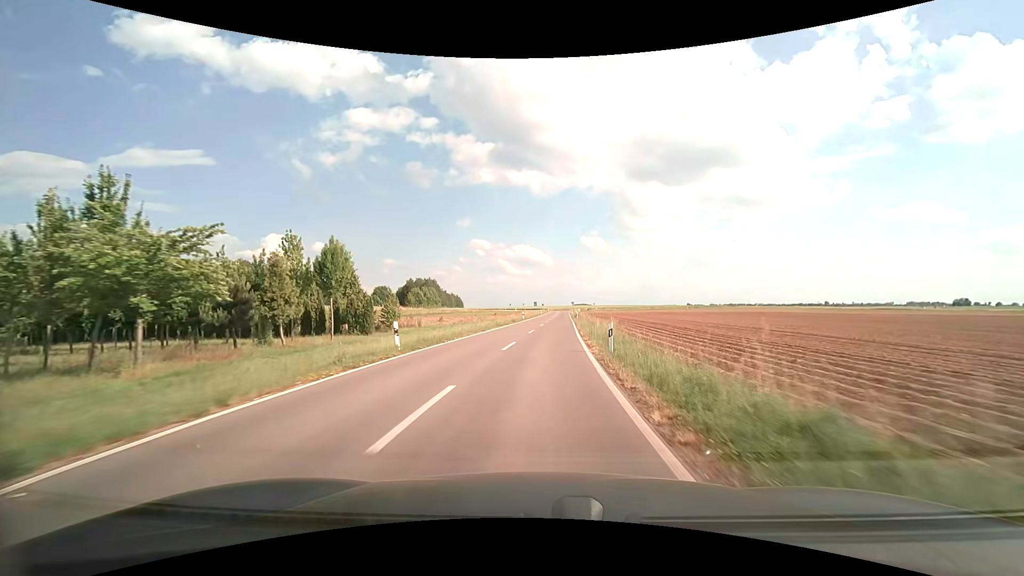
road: unclassified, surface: asphalt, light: Day
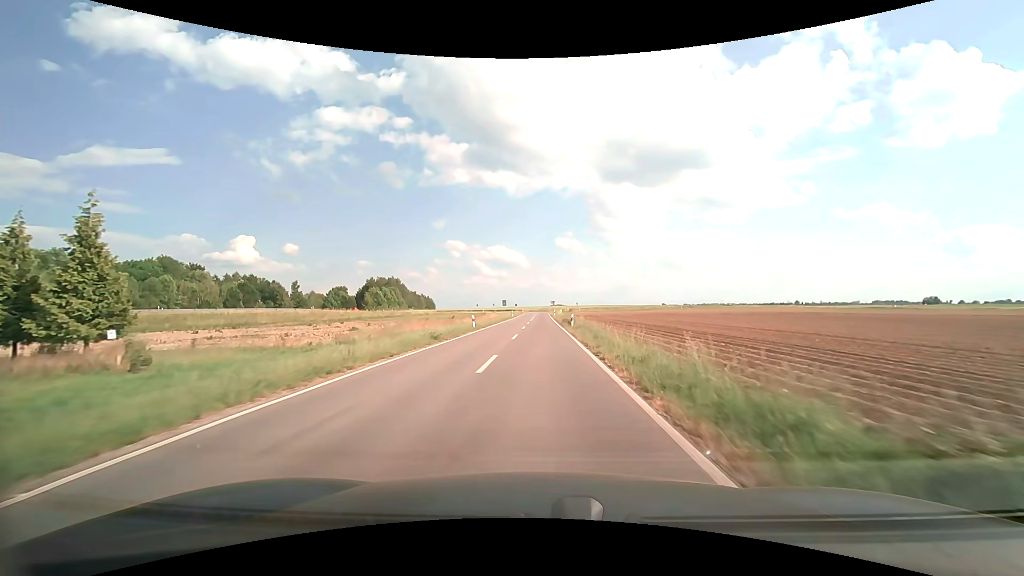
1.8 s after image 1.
(+0.9, +30.3) m; +3°
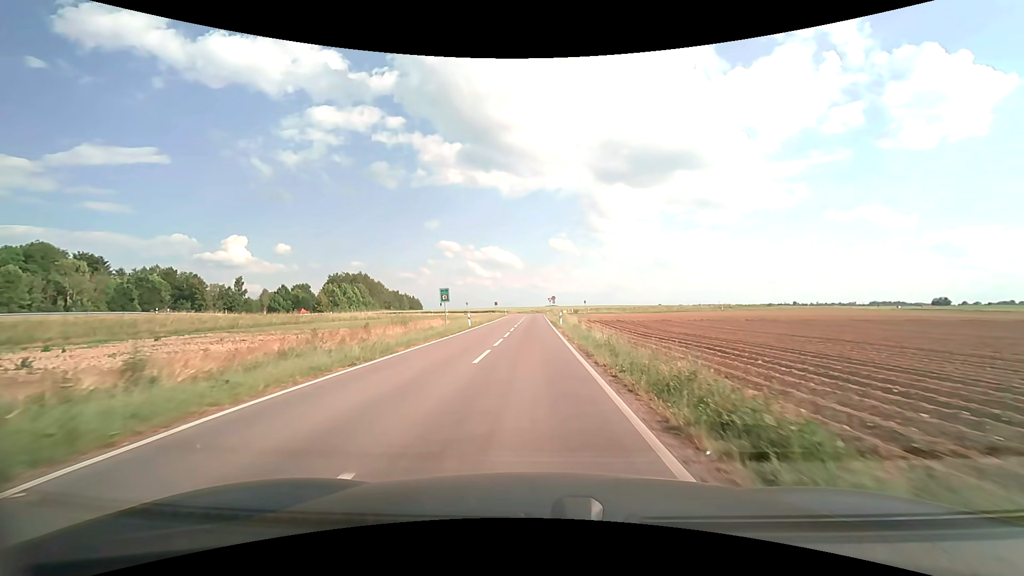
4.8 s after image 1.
(+0.6, +46.5) m; +1°
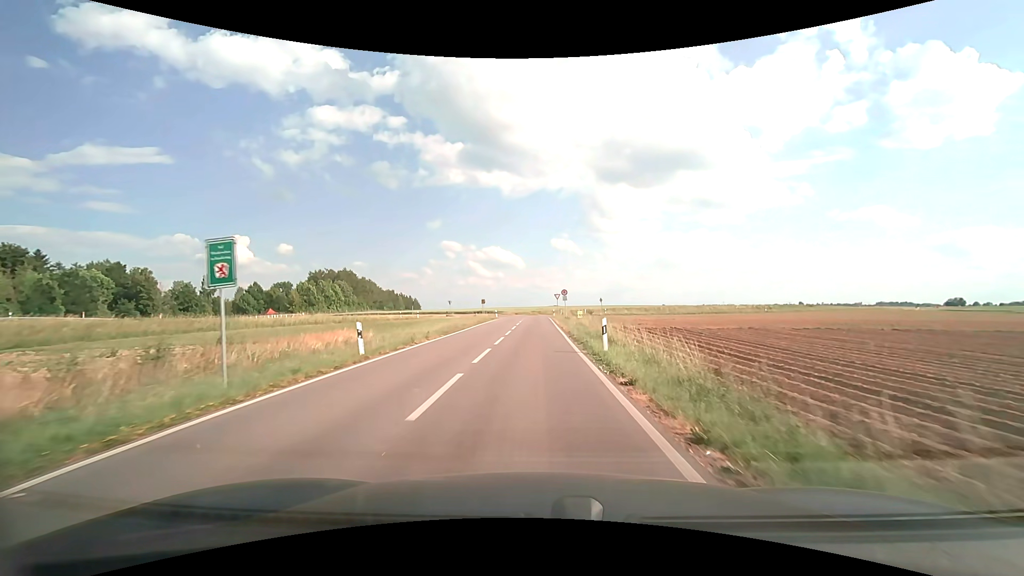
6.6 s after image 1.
(-0.1, +24.4) m; 0°
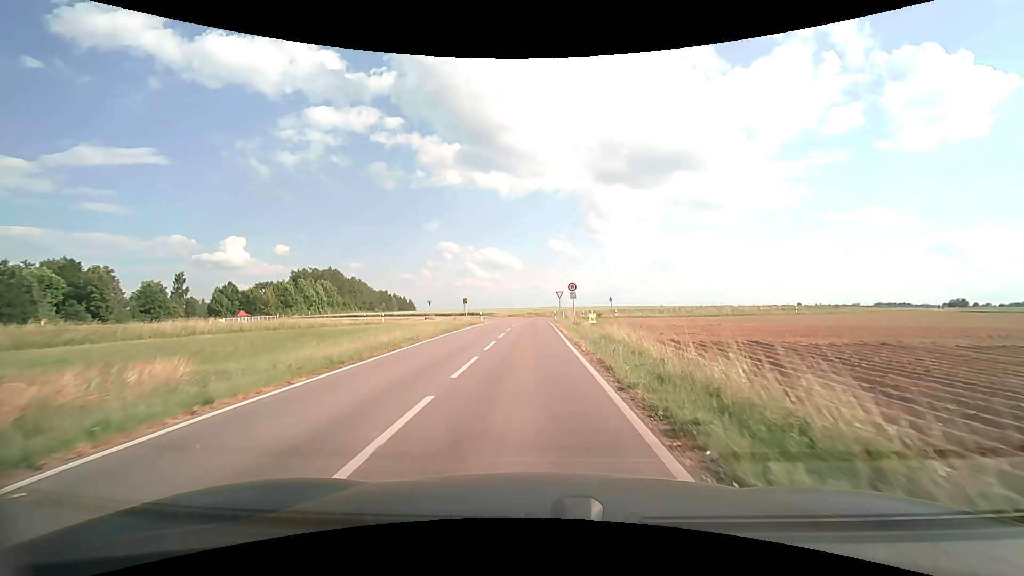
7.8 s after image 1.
(+0.1, +14.4) m; 0°
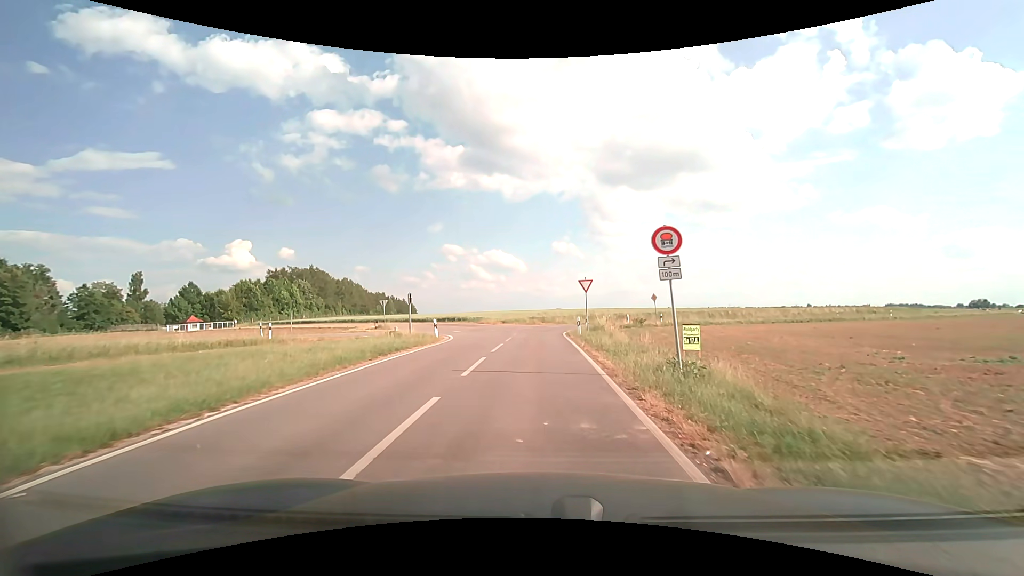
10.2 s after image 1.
(0.0, +23.9) m; 0°
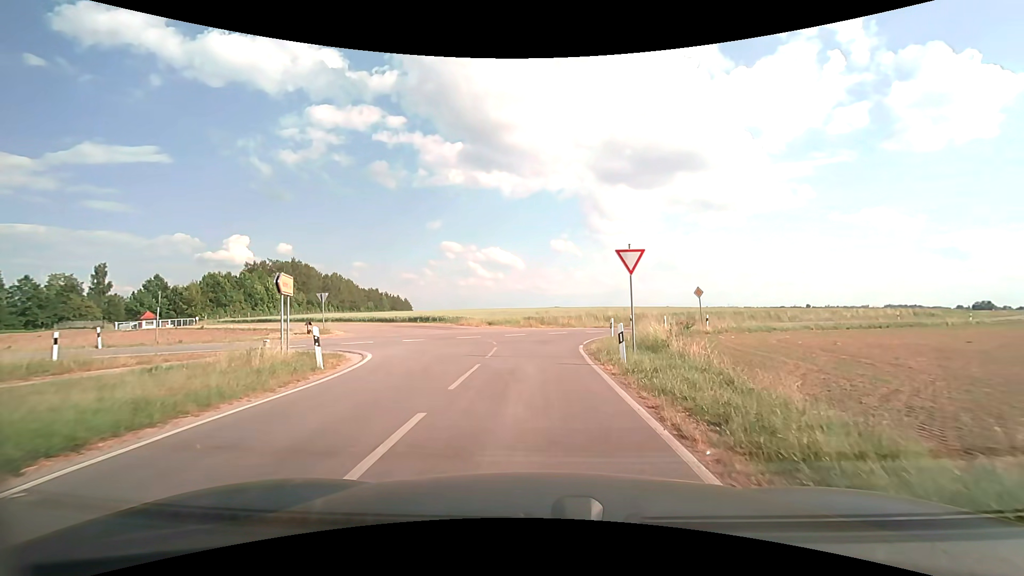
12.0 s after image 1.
(0.0, +13.5) m; 0°
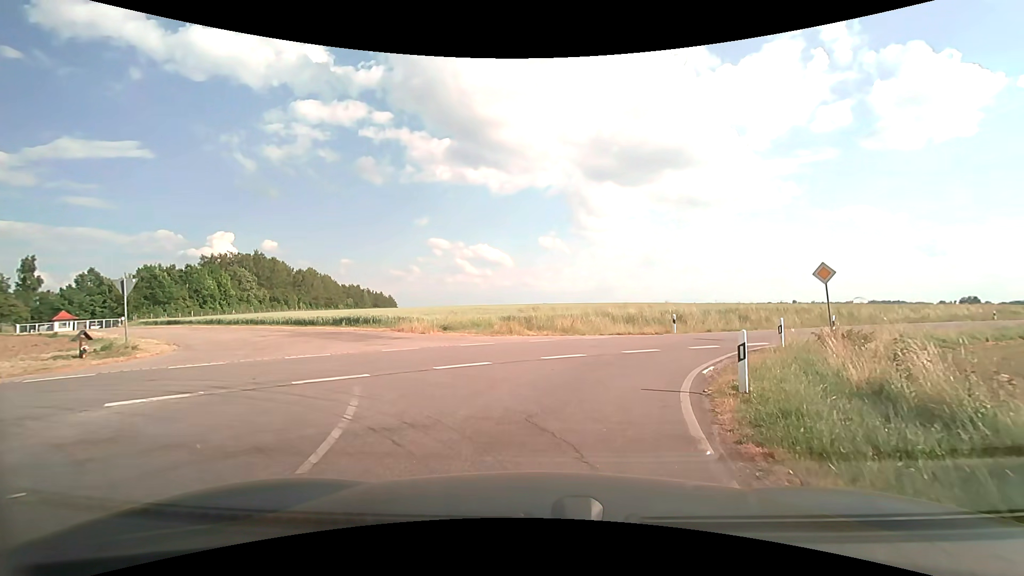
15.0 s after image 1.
(+0.1, +16.0) m; +2°
(+1, +10) (+5, +19) (+12, +25) (+20, +31) (+28, +37) (+36, +43) (+44, +49) (+52, +55) (+60, +62) (+68, +68) m
